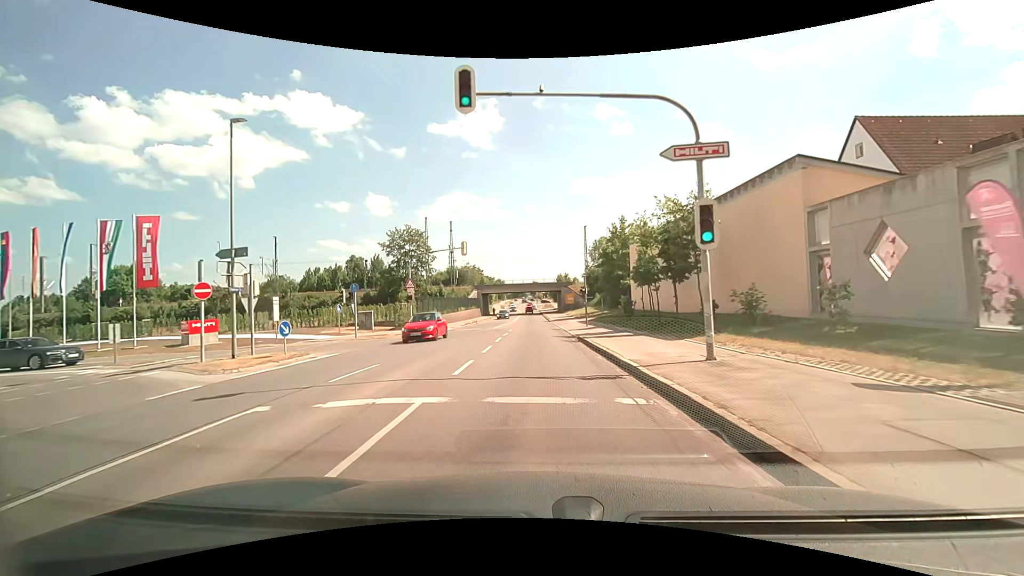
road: secondary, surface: asphalt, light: Day
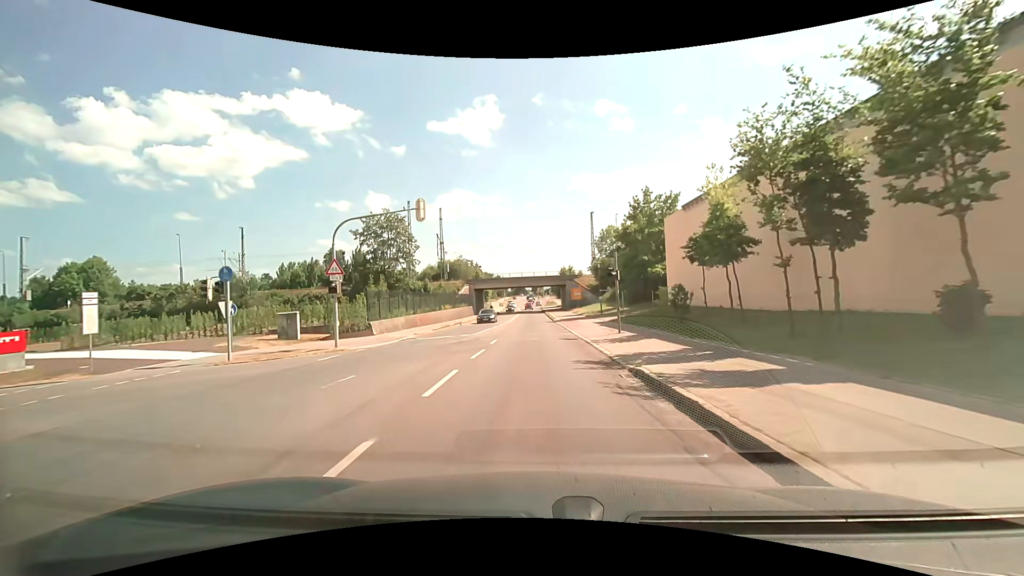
(0.0, +13.6) m; 0°
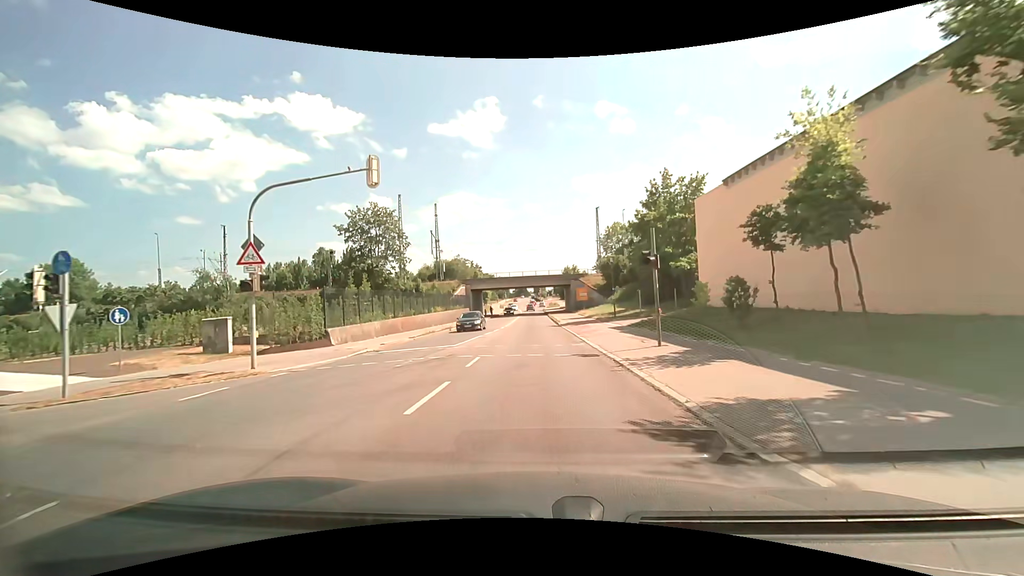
(0.0, +6.8) m; 0°
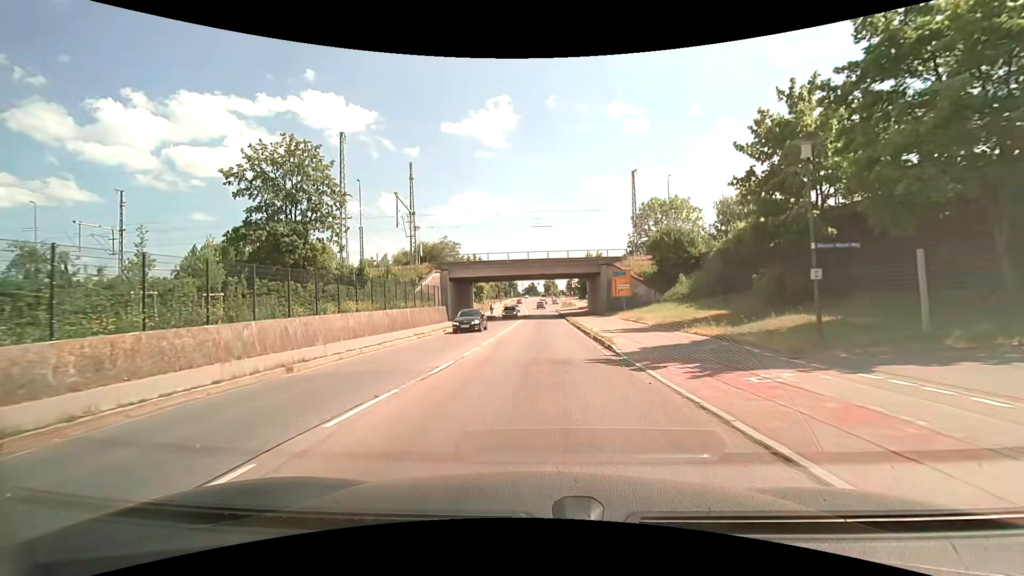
(-0.2, +27.6) m; -1°
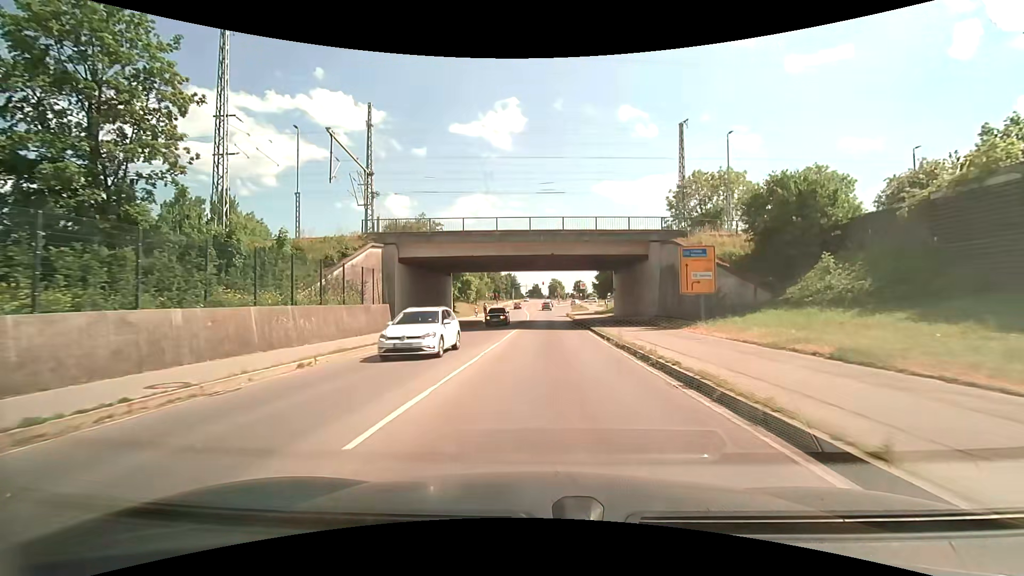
(-0.3, +21.2) m; -1°
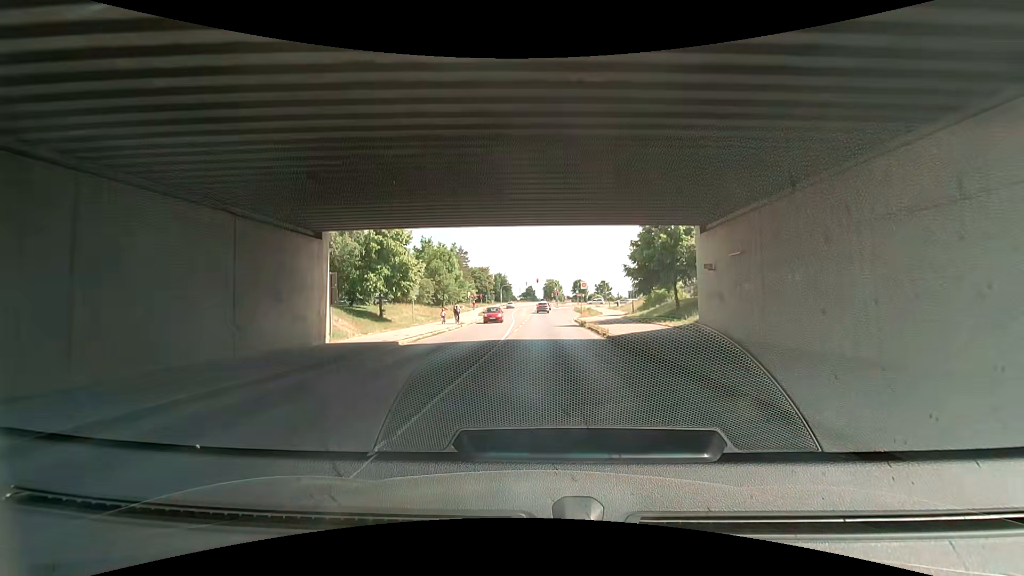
(+0.4, +28.5) m; +1°
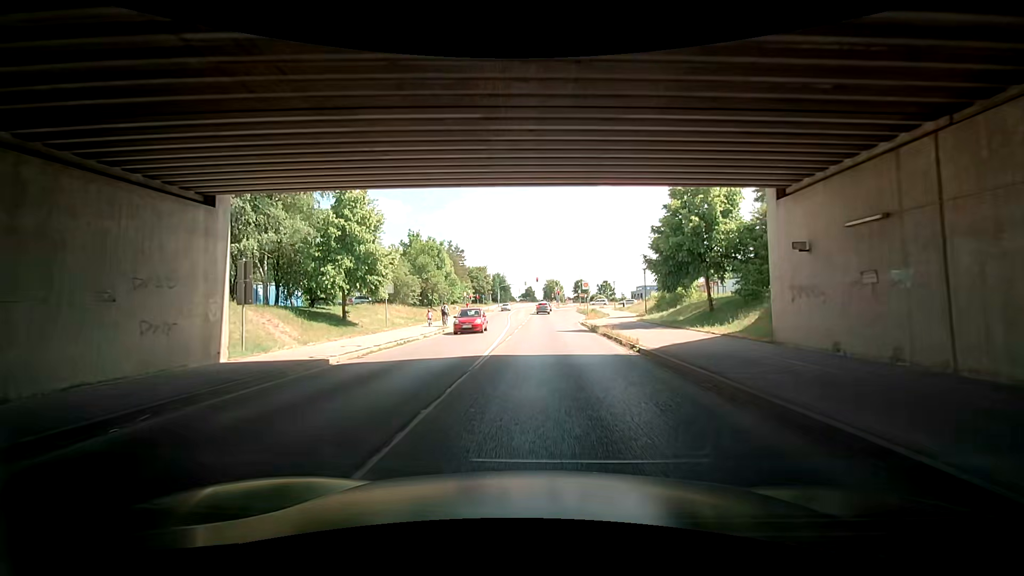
(0.0, +7.1) m; +2°
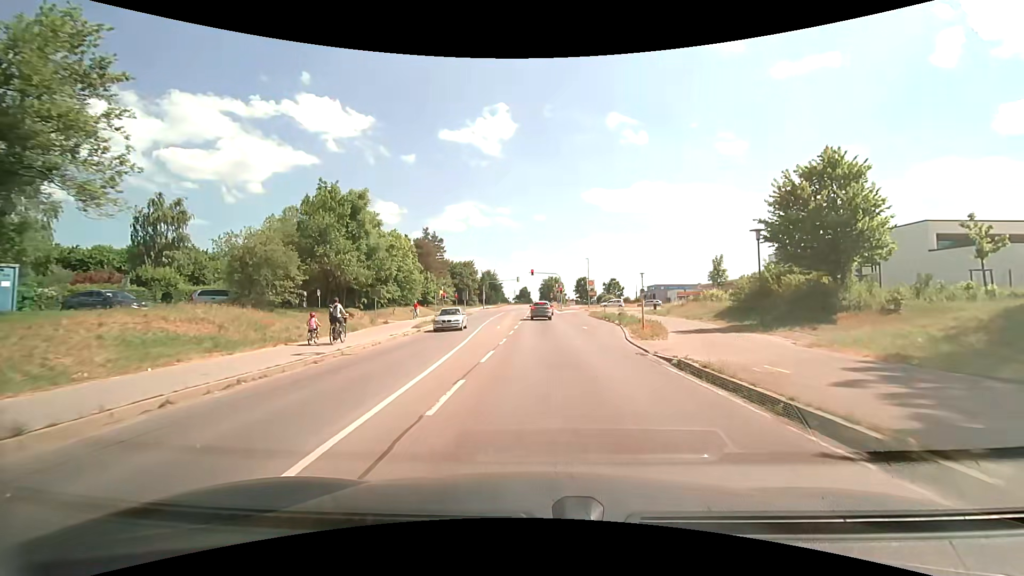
(-0.8, +26.7) m; -2°
(0, +10) (+1, +20) (+1, +30) (+1, +40) (+1, +50) (+1, +60) (+1, +70) (+1, +80) (+1, +90) (+1, +100) m
